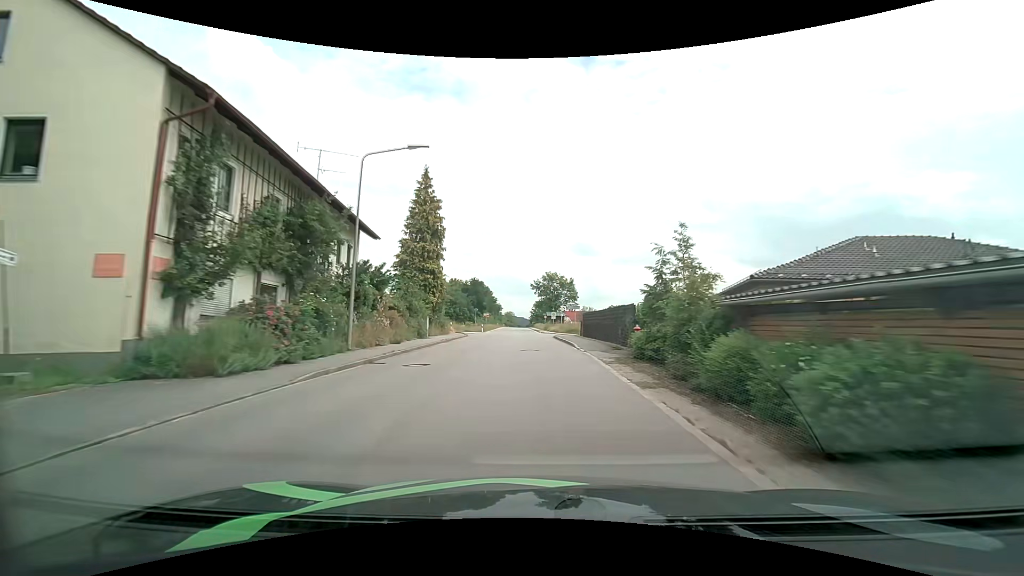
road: tertiary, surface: asphalt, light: Day
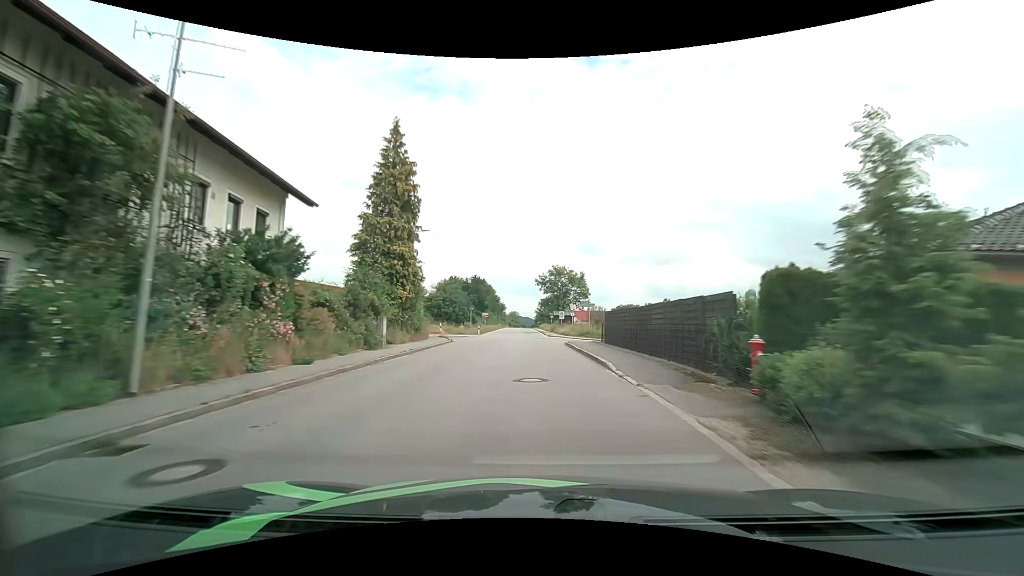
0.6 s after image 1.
(0.0, +9.7) m; -1°
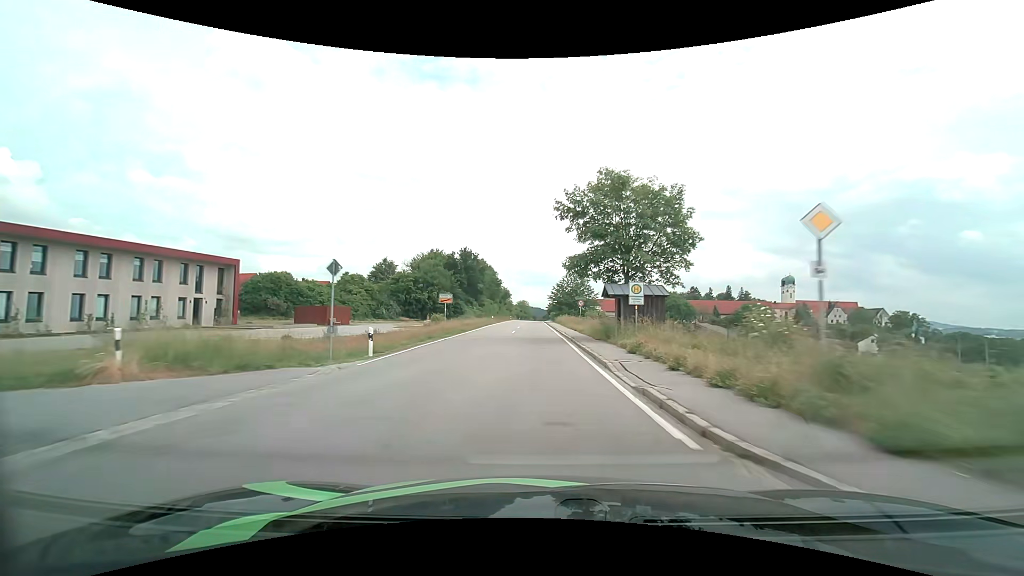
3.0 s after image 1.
(-0.3, +40.8) m; -1°
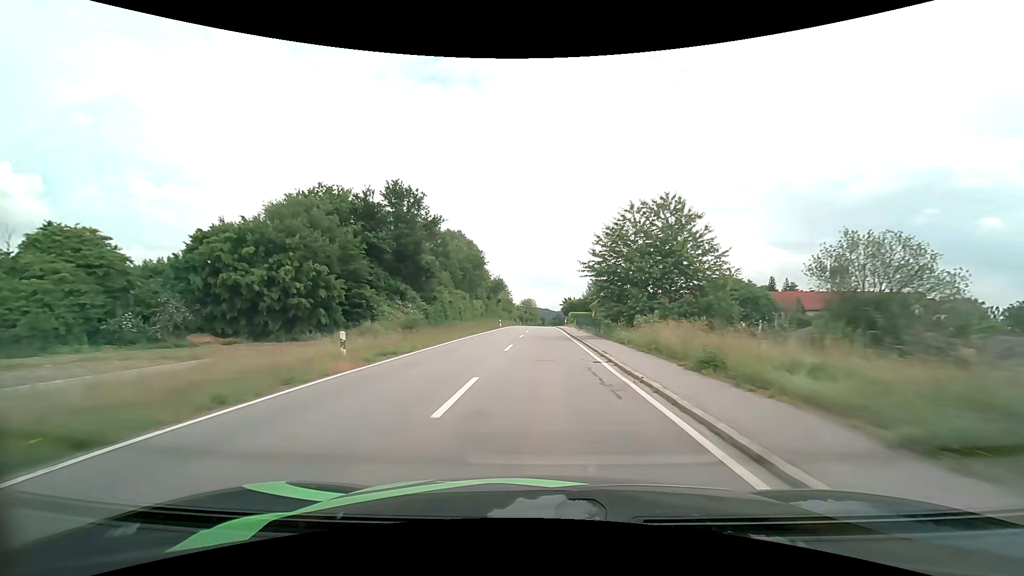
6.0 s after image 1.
(-0.6, +54.2) m; -1°
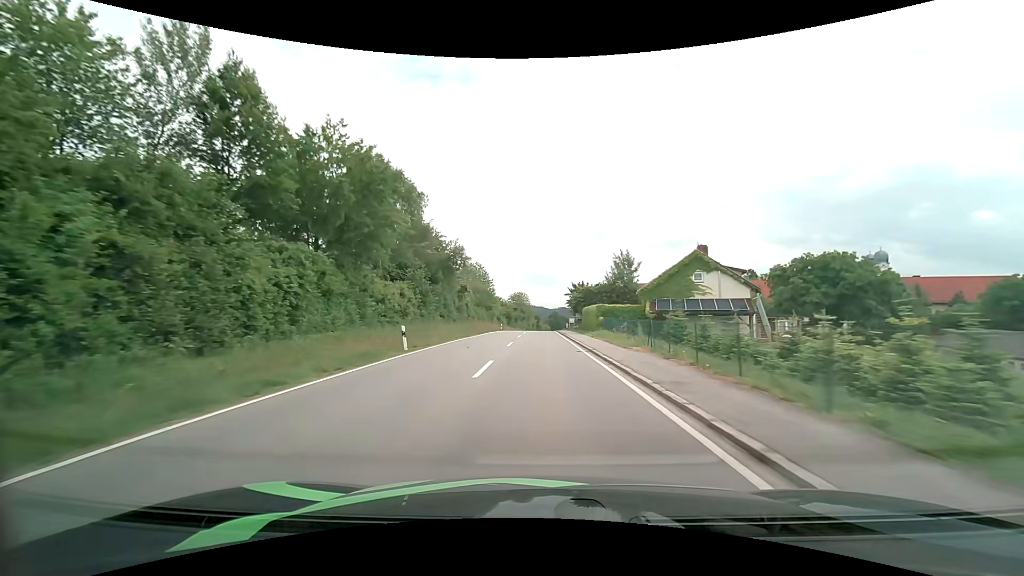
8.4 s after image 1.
(+0.4, +44.5) m; +1°
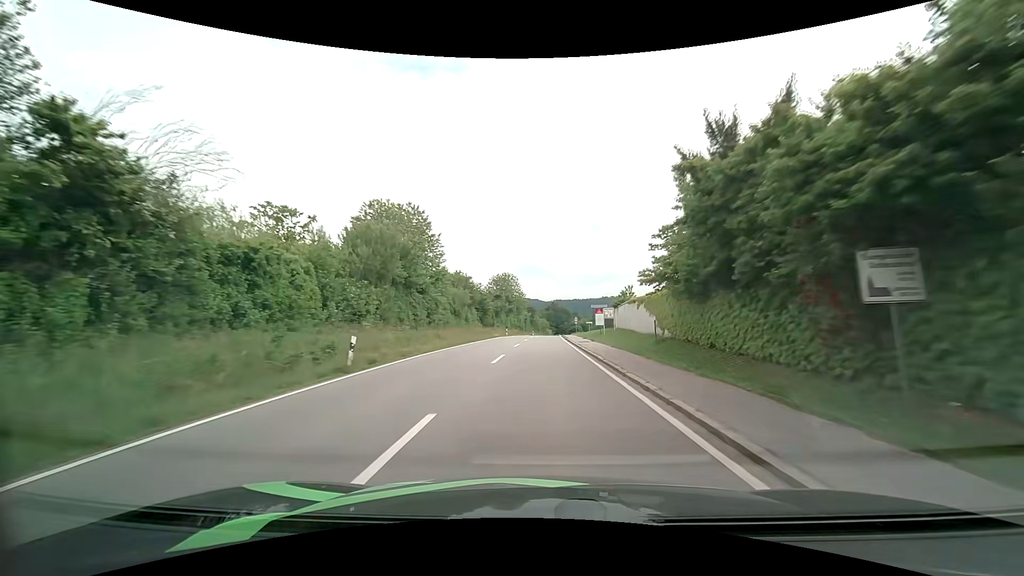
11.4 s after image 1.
(0.0, +55.7) m; 0°
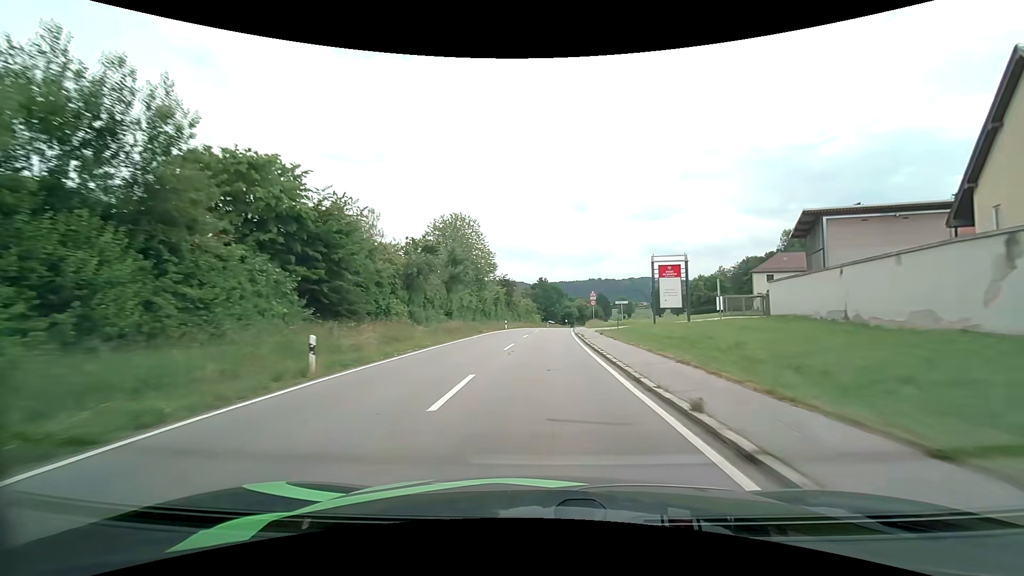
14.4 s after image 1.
(+0.9, +56.2) m; +2°
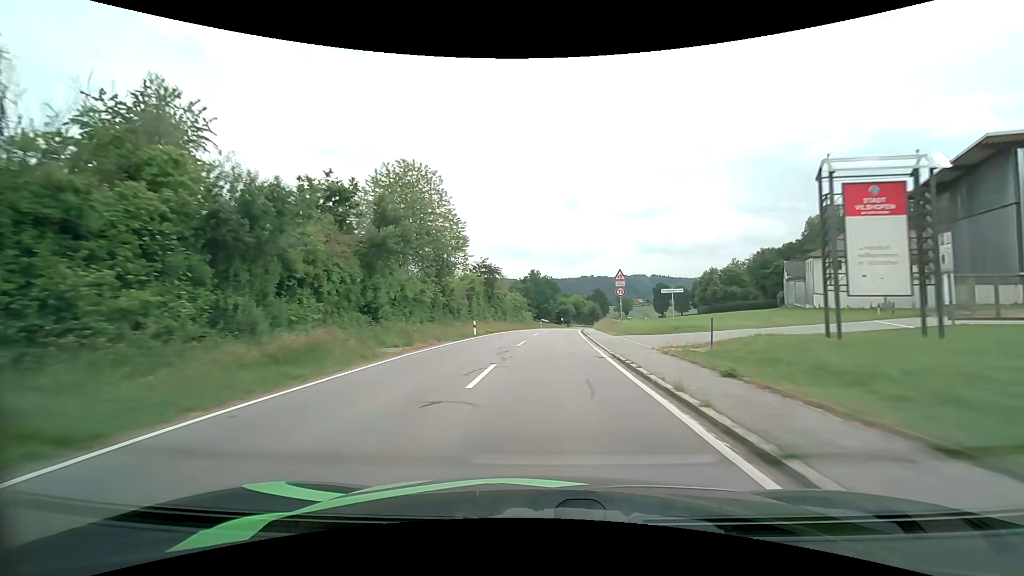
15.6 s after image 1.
(+0.1, +21.9) m; +1°
(0, +10) (0, +20) (+1, +30) (+1, +40) (+2, +50) (+3, +60) (+4, +70) (+5, +80) (+6, +90) (+8, +100) m
